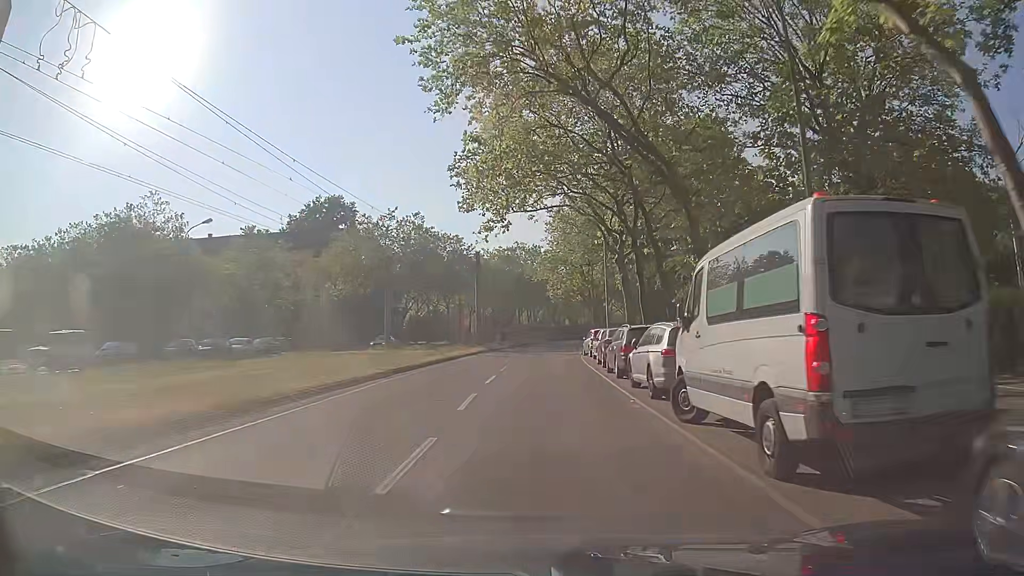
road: tertiary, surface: asphalt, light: Day
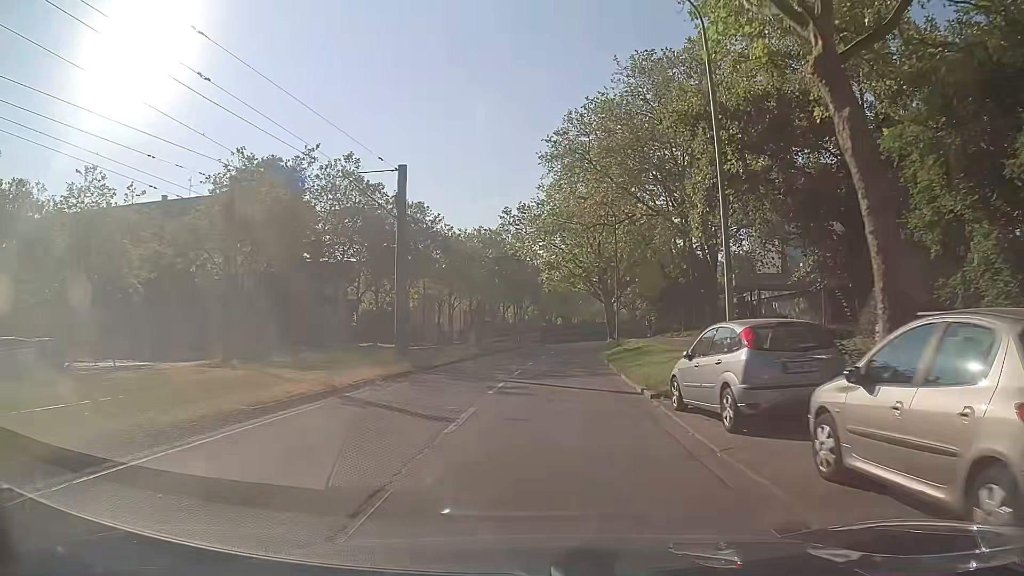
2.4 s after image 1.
(+0.5, +27.1) m; +1°
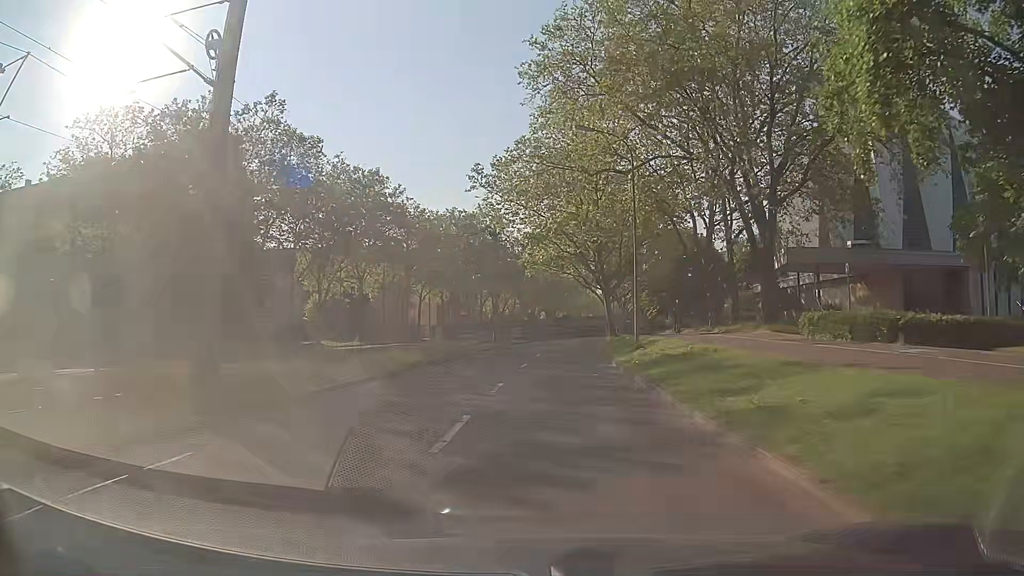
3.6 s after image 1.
(+0.2, +14.1) m; +1°
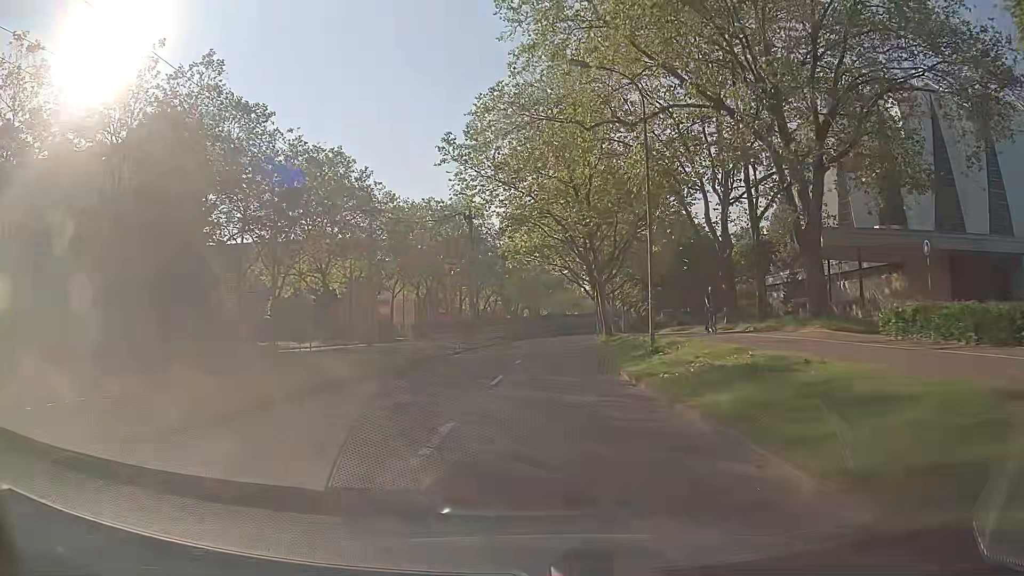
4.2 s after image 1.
(+0.1, +7.1) m; +2°
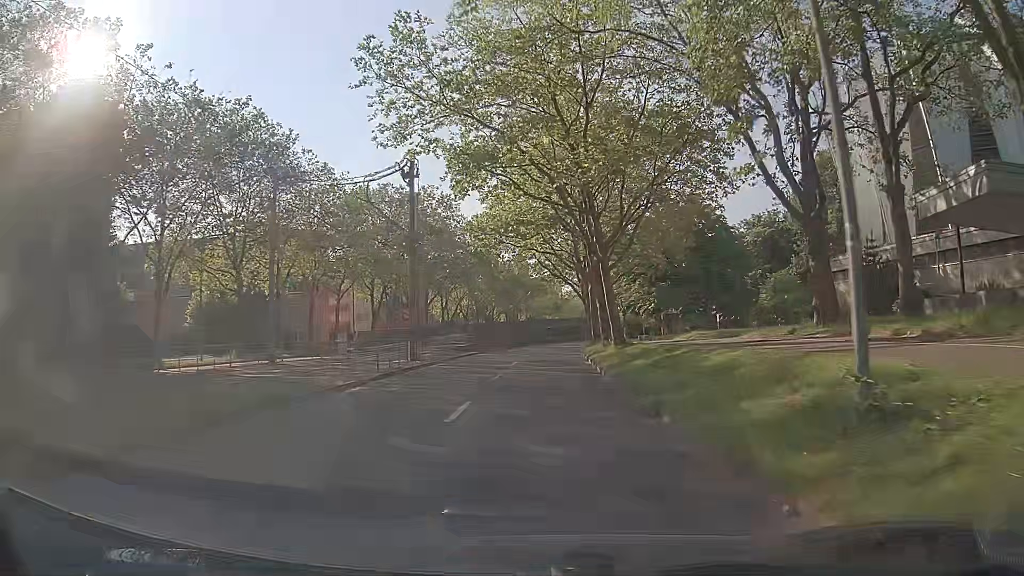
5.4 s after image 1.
(+0.2, +14.5) m; +1°
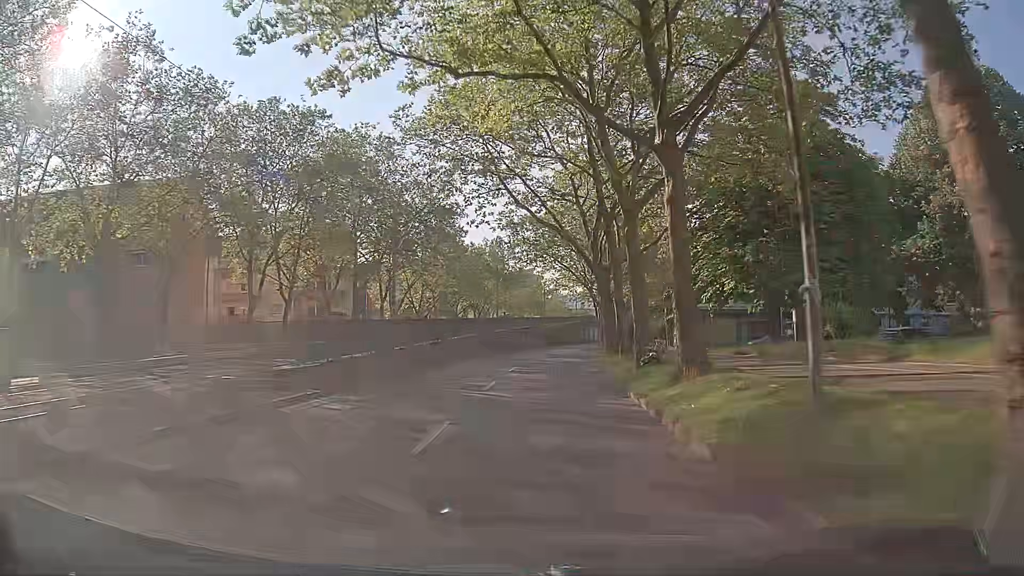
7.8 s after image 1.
(+0.5, +29.5) m; +2°
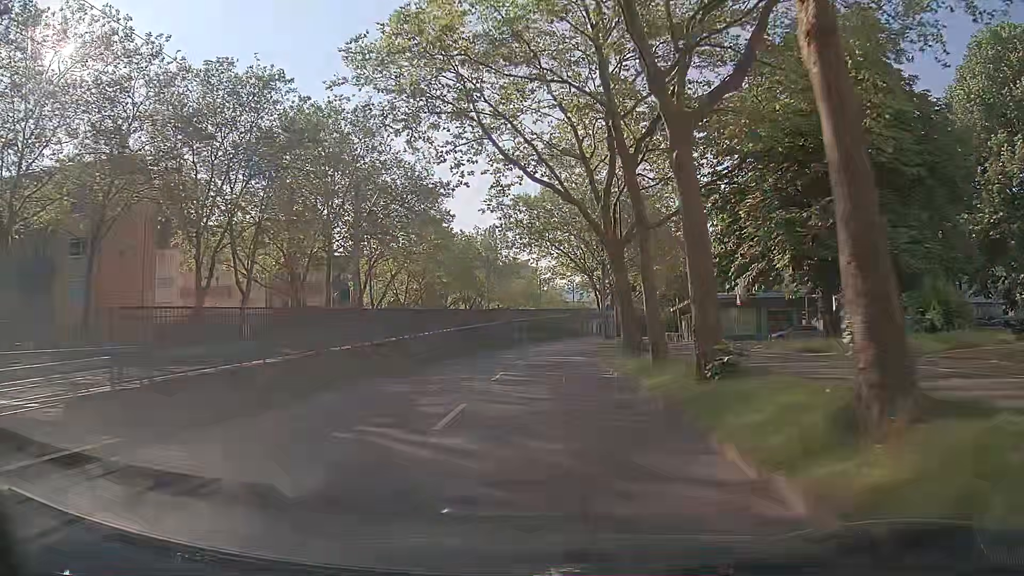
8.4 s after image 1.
(0.0, +7.5) m; 0°
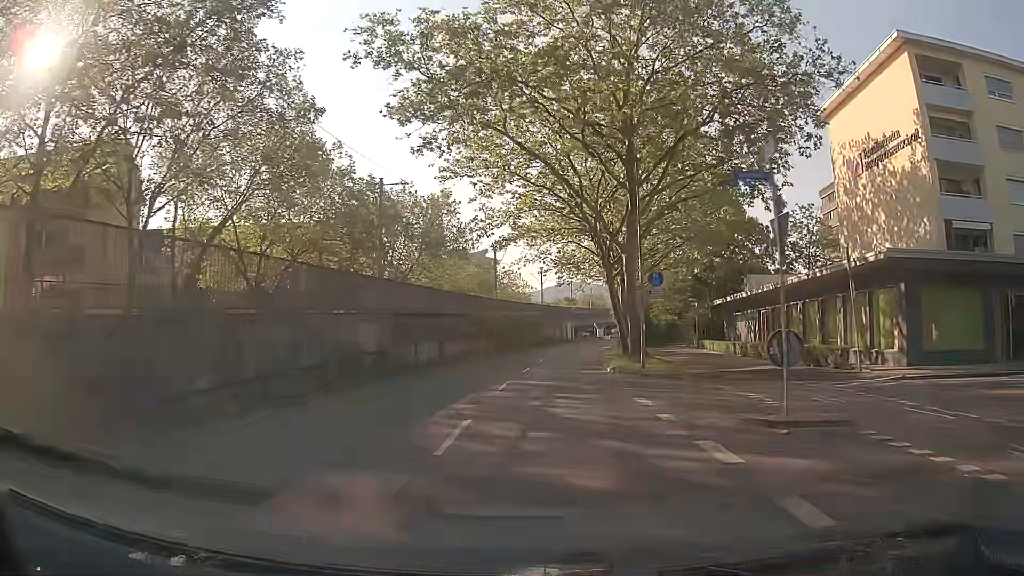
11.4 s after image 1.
(+1.0, +37.3) m; +3°
(0, +10) (0, +20) (+1, +30) (+2, +40) (+3, +50) (+4, +60) (+6, +70) (+7, +80) (+9, +89) (+11, +99) m
